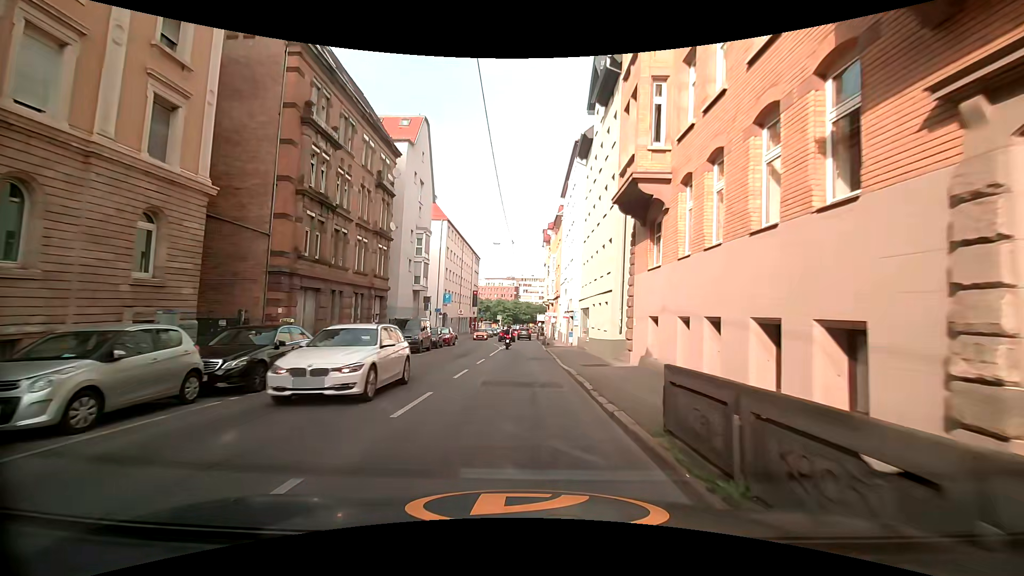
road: tertiary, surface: asphalt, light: Day
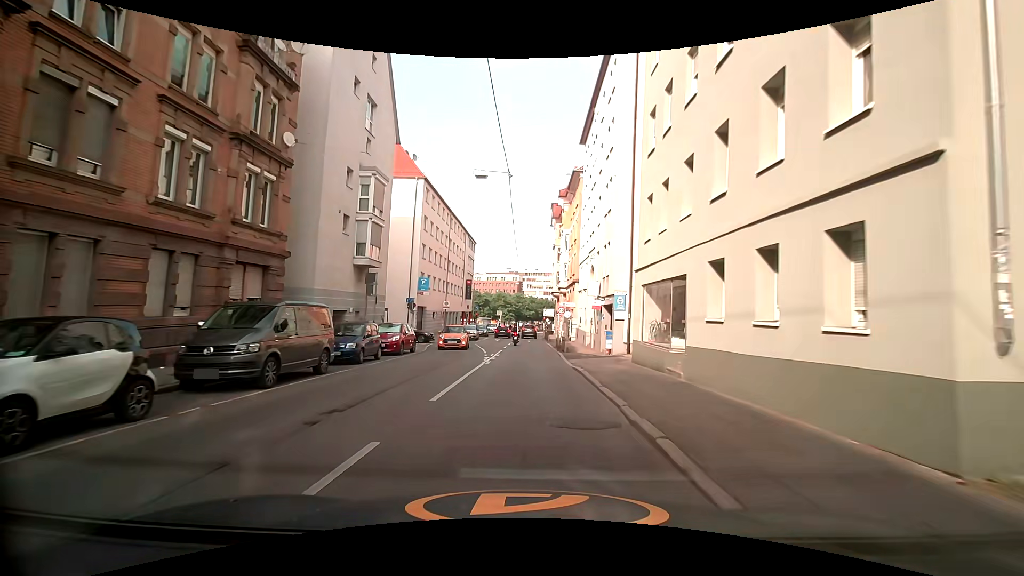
(-0.2, +16.8) m; 0°
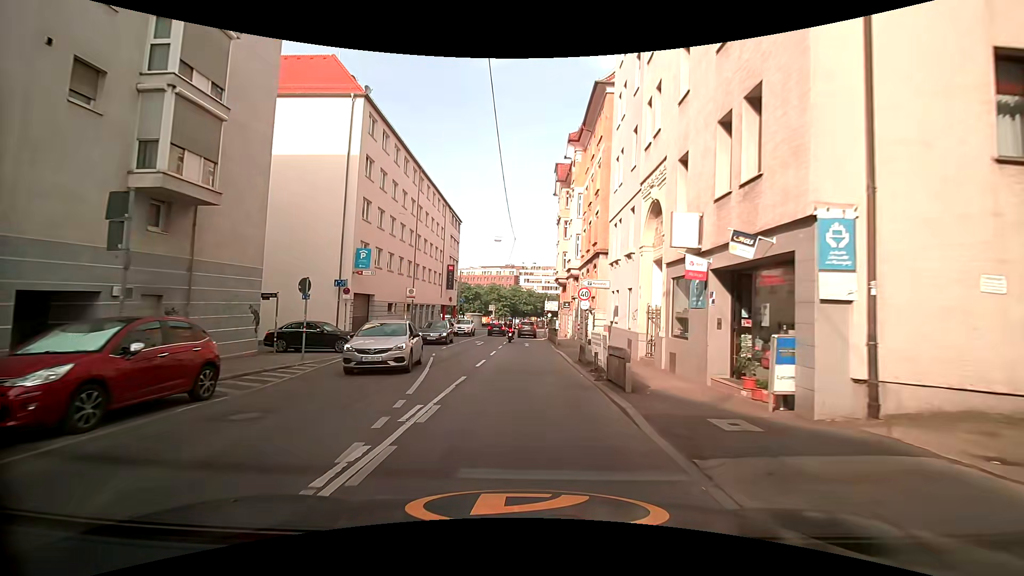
(0.0, +16.3) m; 0°
(0, +10) (0, +20) (0, +30) (-1, +40) (-1, +50) (-1, +60) (-1, +70) (0, +80) (+1, +90) (+3, +100) m
